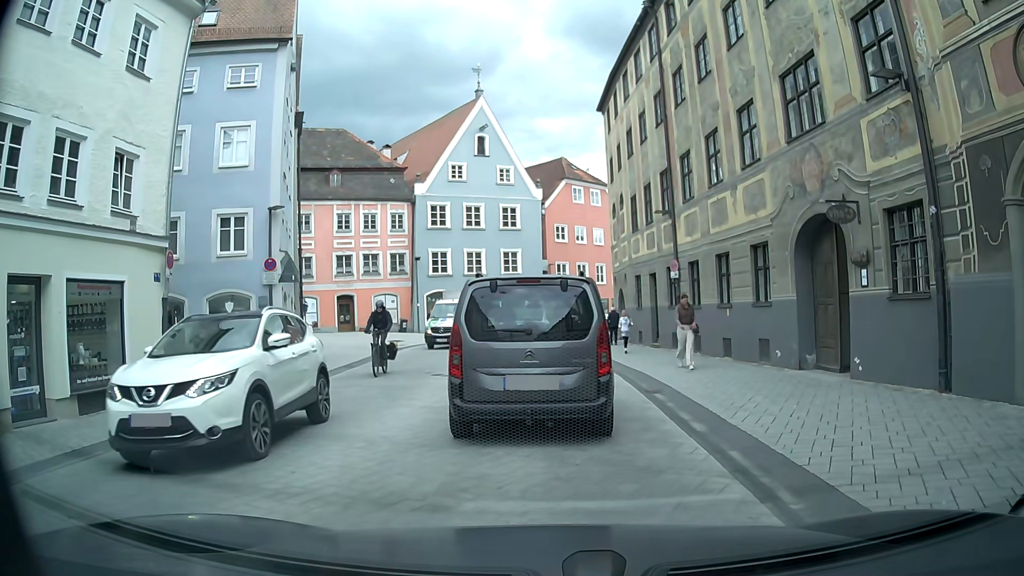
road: secondary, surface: asphalt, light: Day
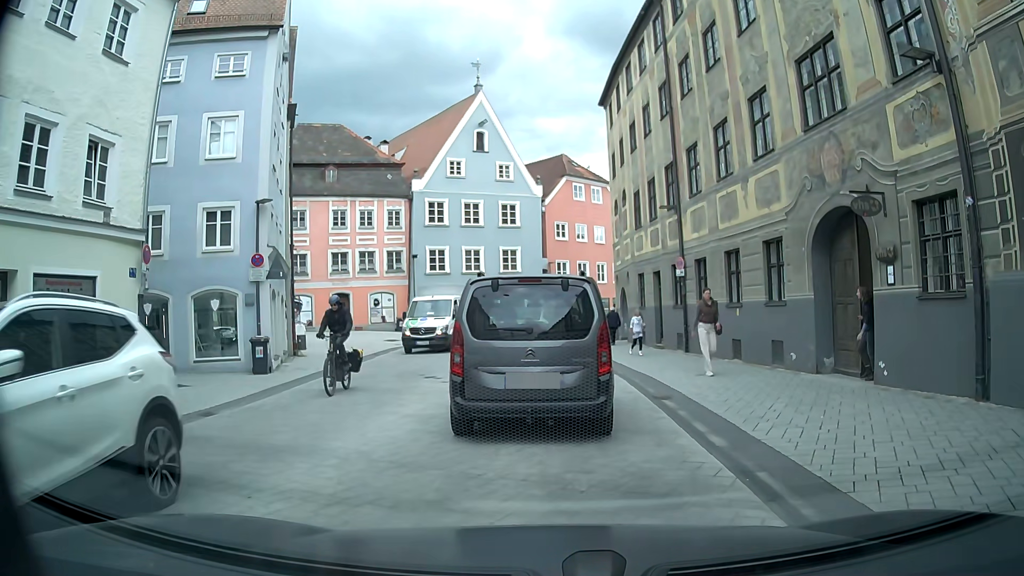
(0.0, +1.0) m; +2°
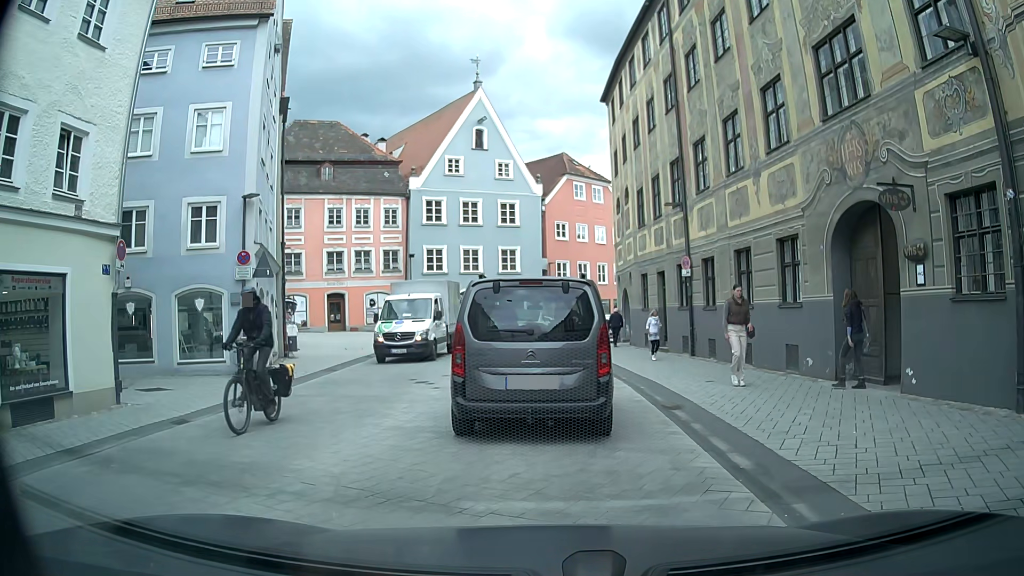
(0.0, +1.0) m; -1°
